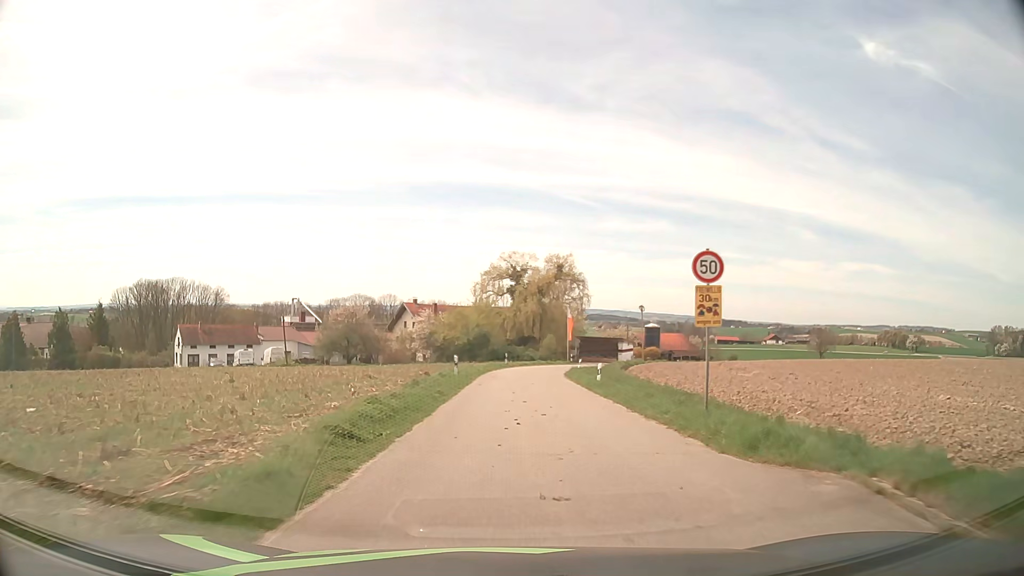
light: Day
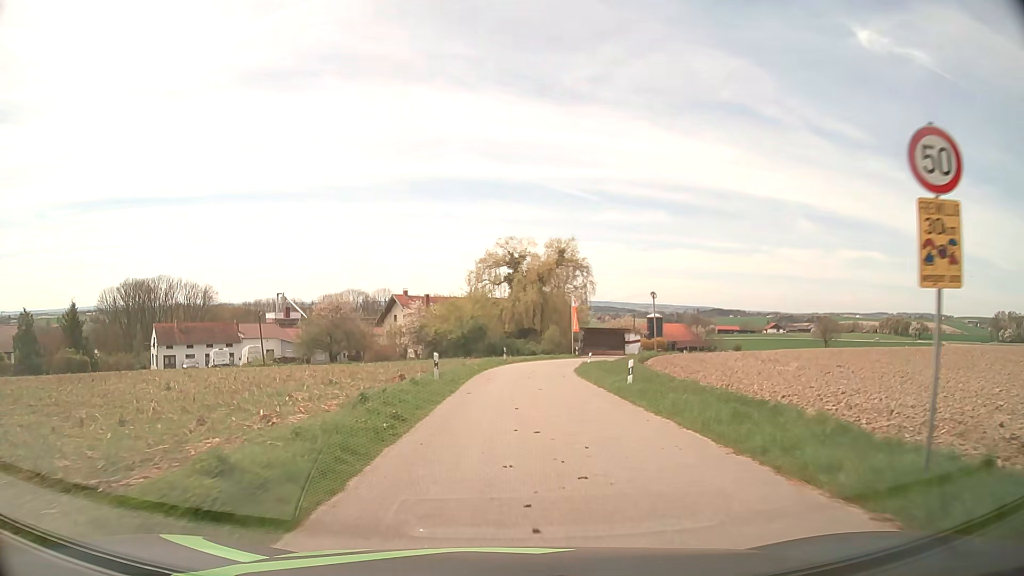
(0.0, +7.2) m; +1°
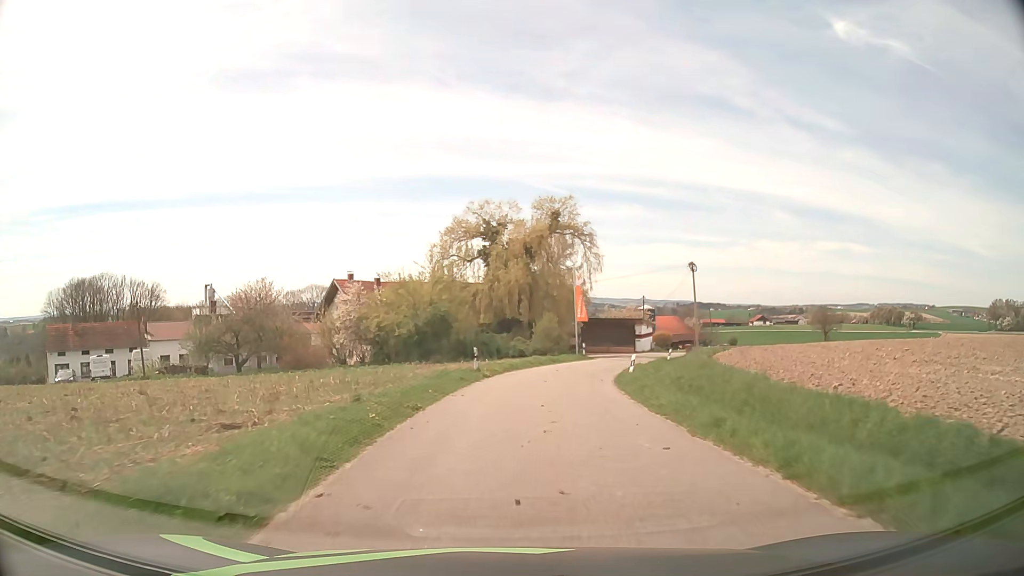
(+0.1, +21.3) m; +1°
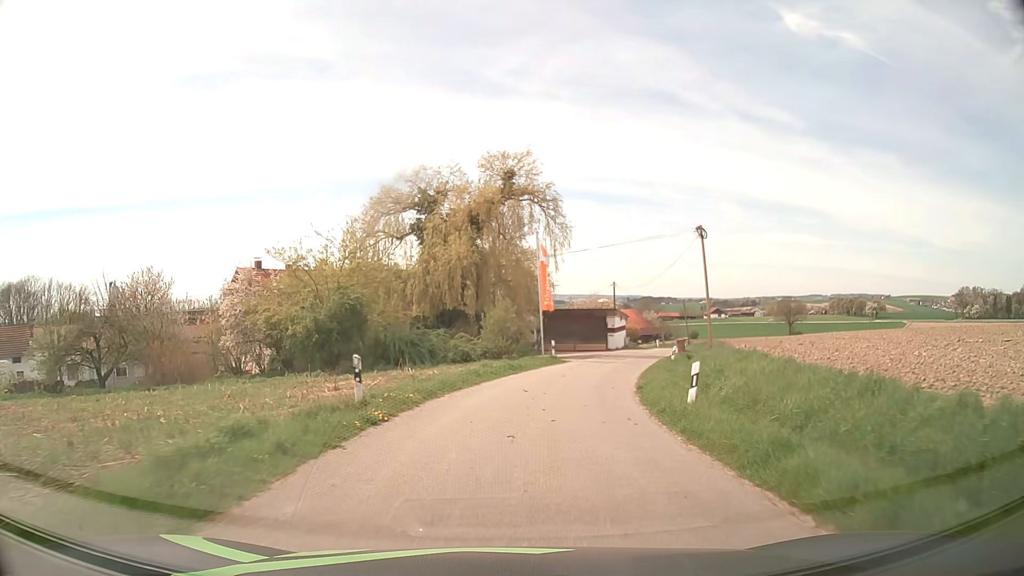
(+0.5, +13.4) m; +4°
